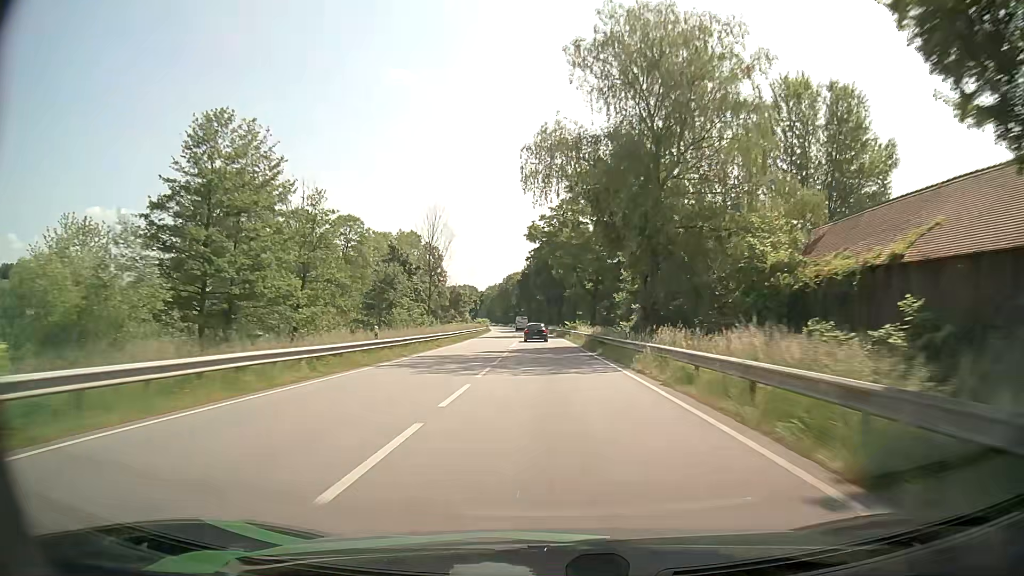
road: primary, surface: asphalt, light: Day
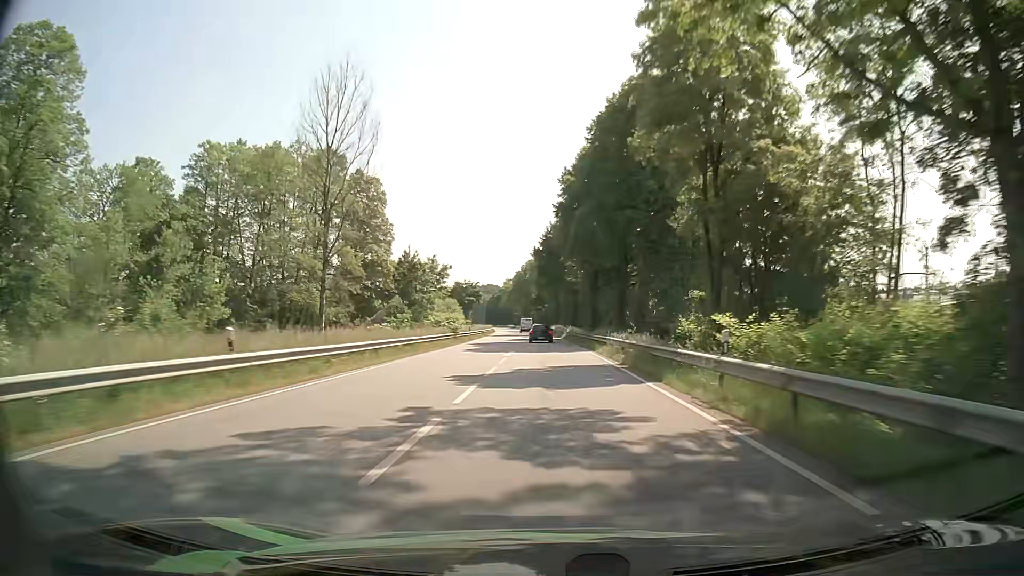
(-1.3, +65.7) m; -2°
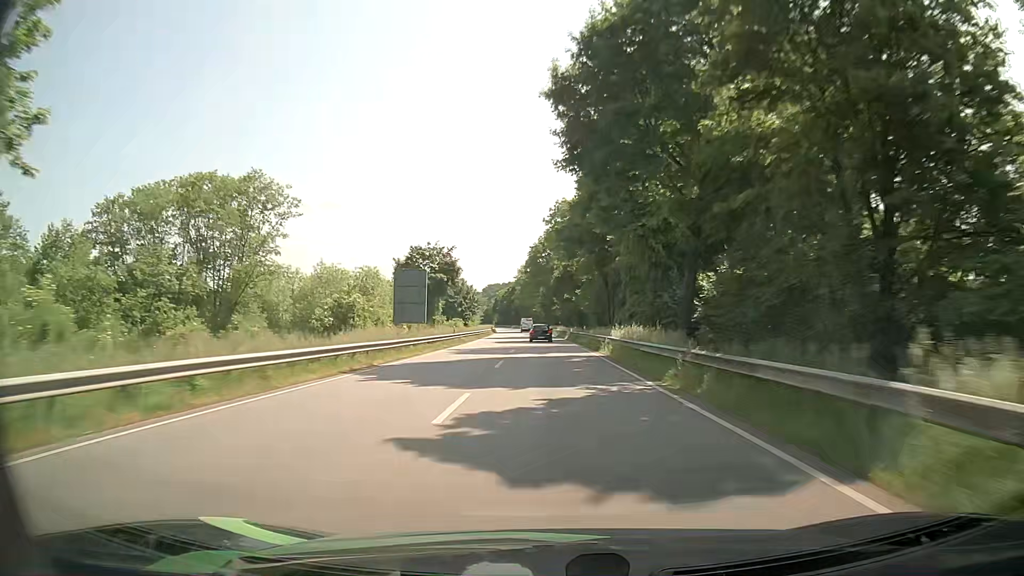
(-1.3, +66.2) m; -2°
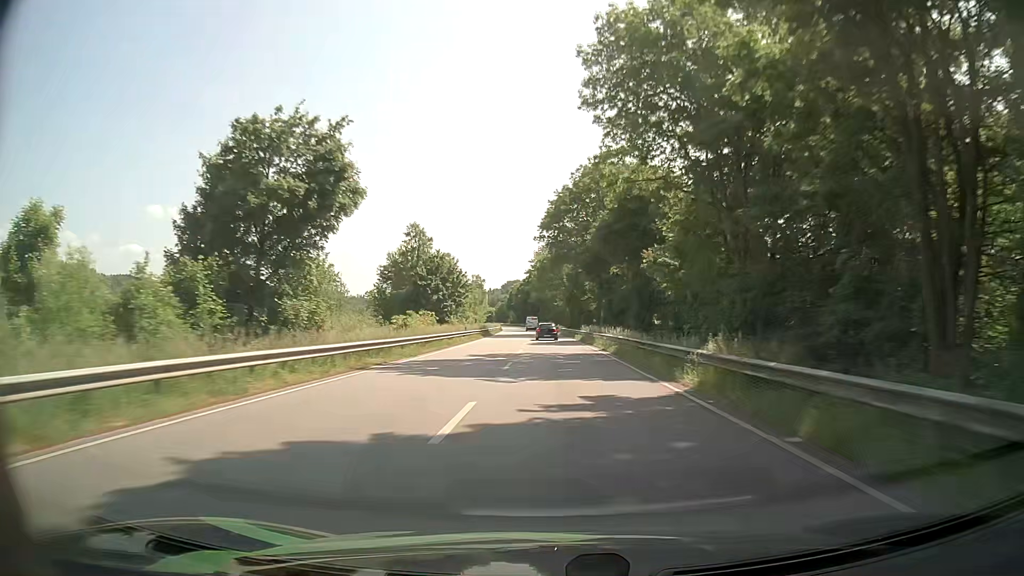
(-0.7, +49.8) m; -2°
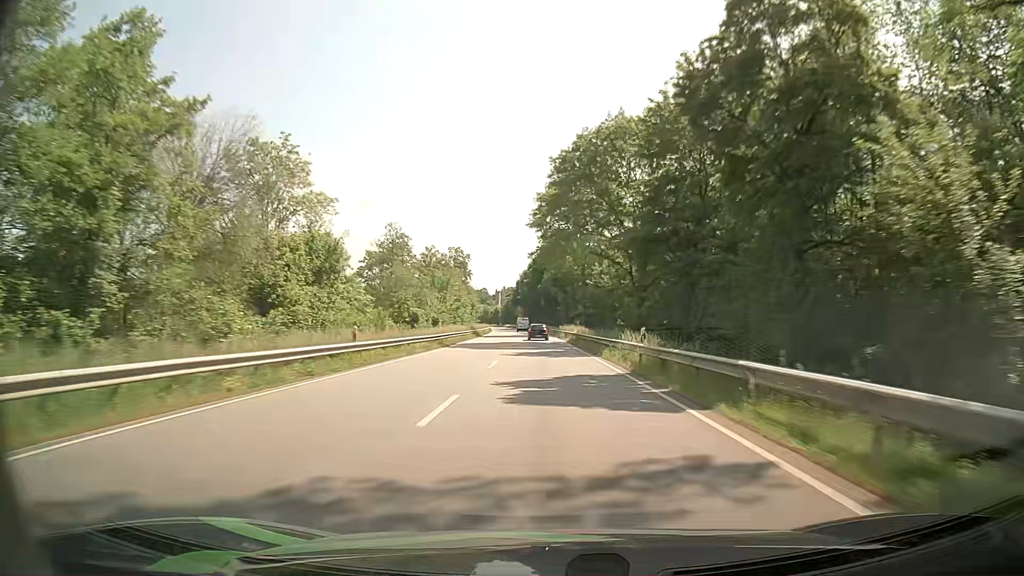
(-1.1, +83.1) m; -1°
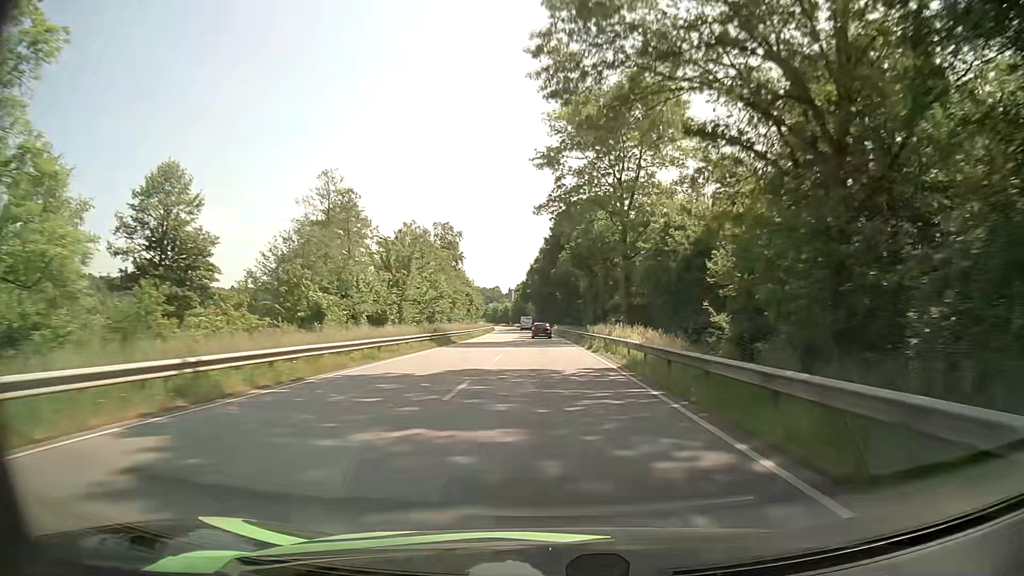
(-0.5, +33.2) m; -2°
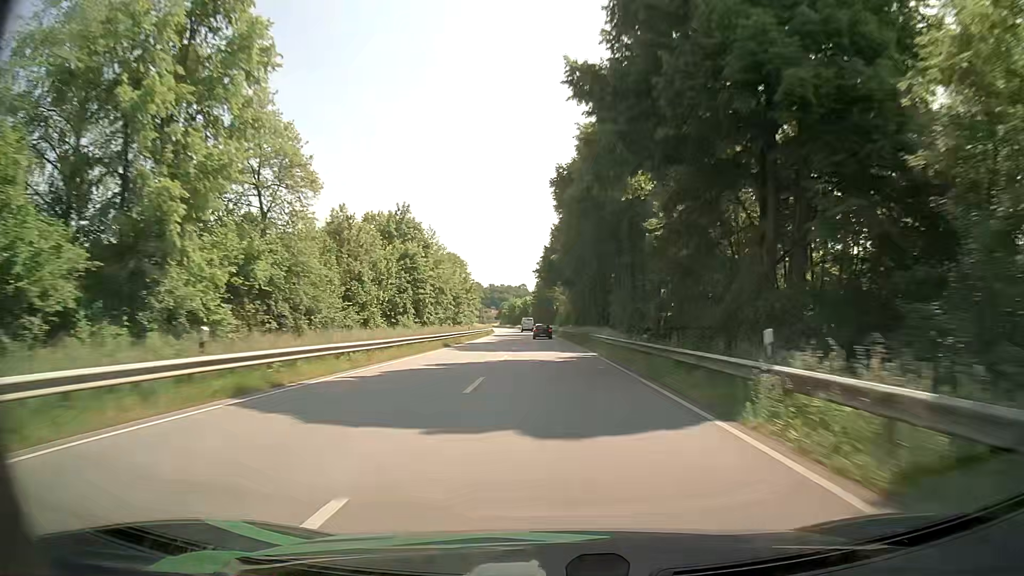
(-2.0, +83.0) m; -2°
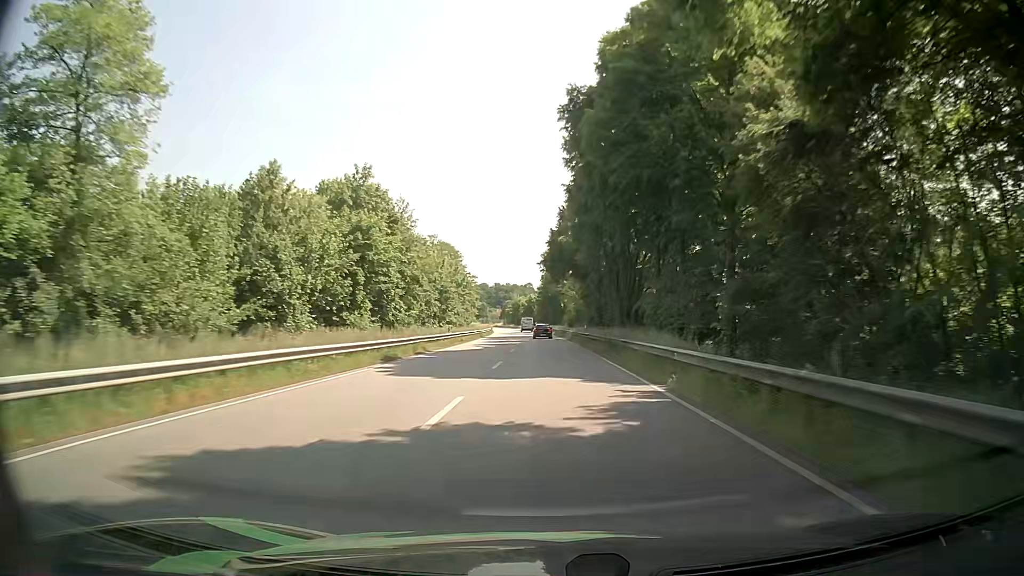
(-0.1, +16.6) m; 0°
(0, +10) (0, +20) (0, +30) (-1, +40) (-1, +50) (-1, +60) (-1, +70) (-2, +80) (-2, +90) (-3, +100) m
